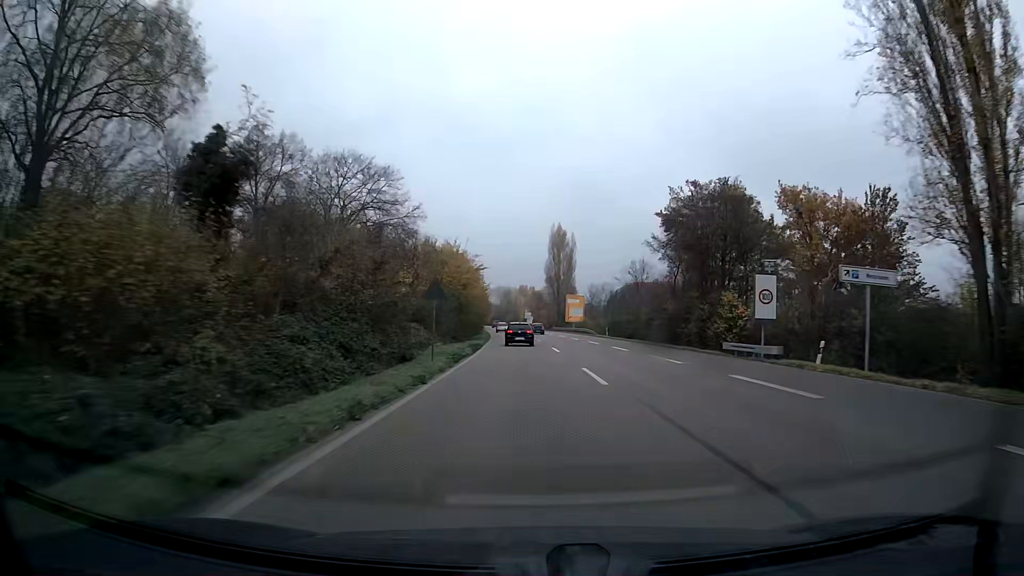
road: trunk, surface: asphalt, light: Day
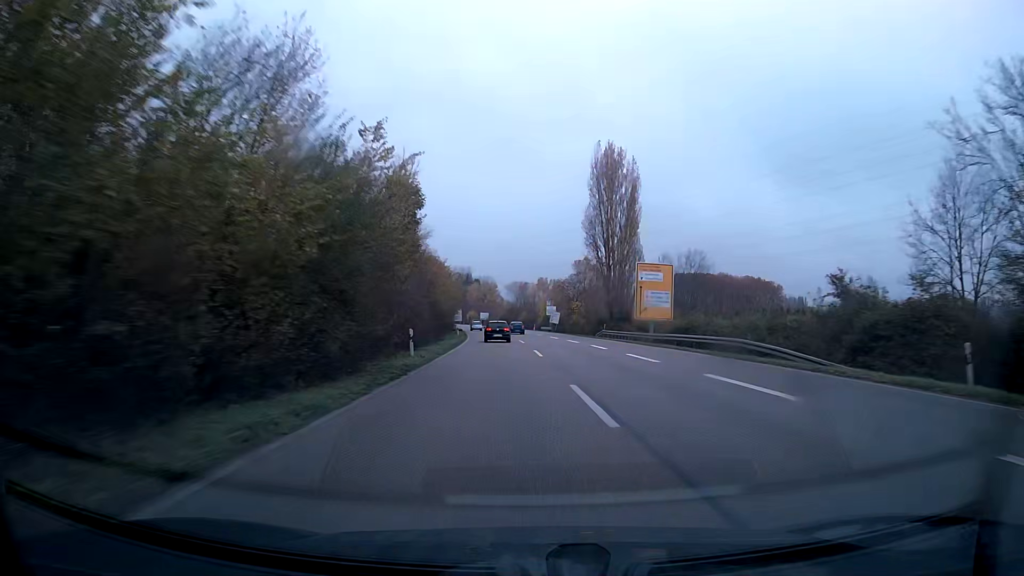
(-0.7, +60.7) m; -2°
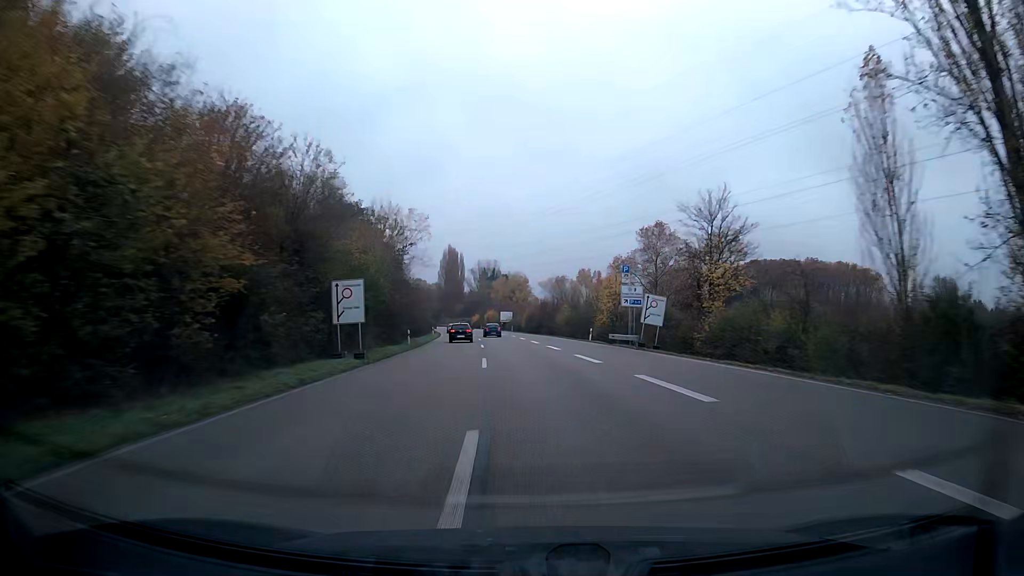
(-1.4, +60.3) m; -3°
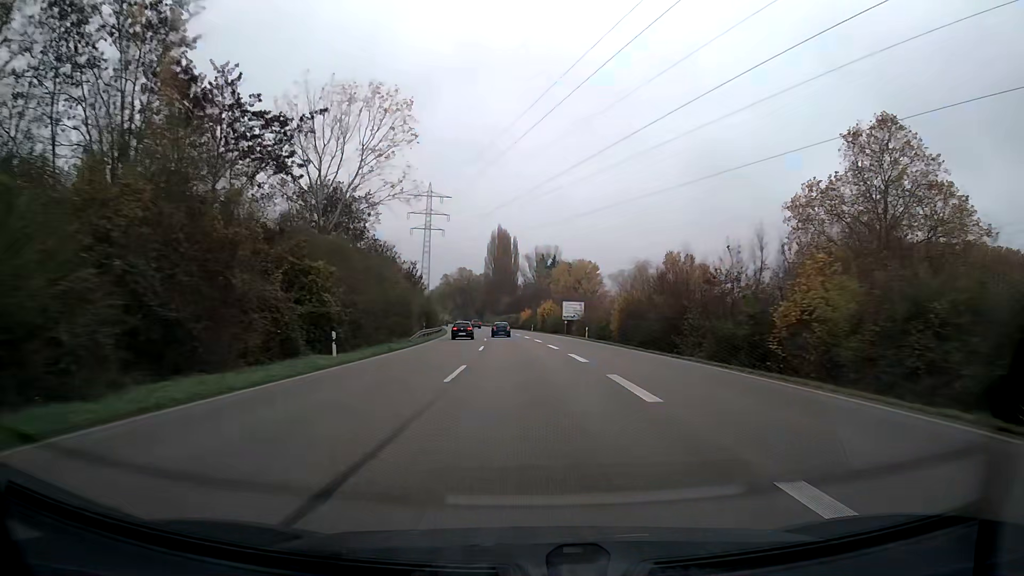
(-2.7, +59.8) m; -5°
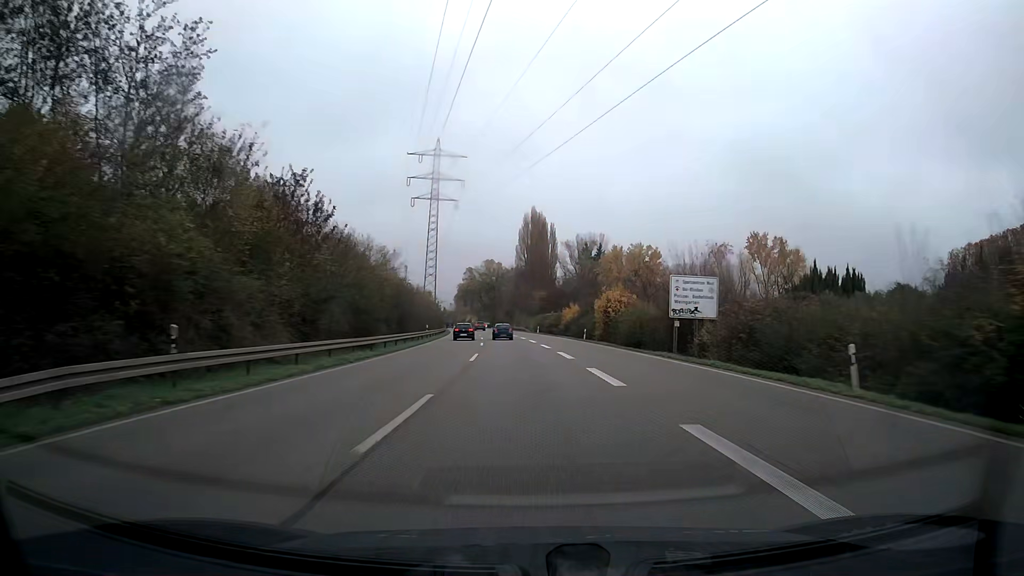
(-1.2, +44.6) m; -3°
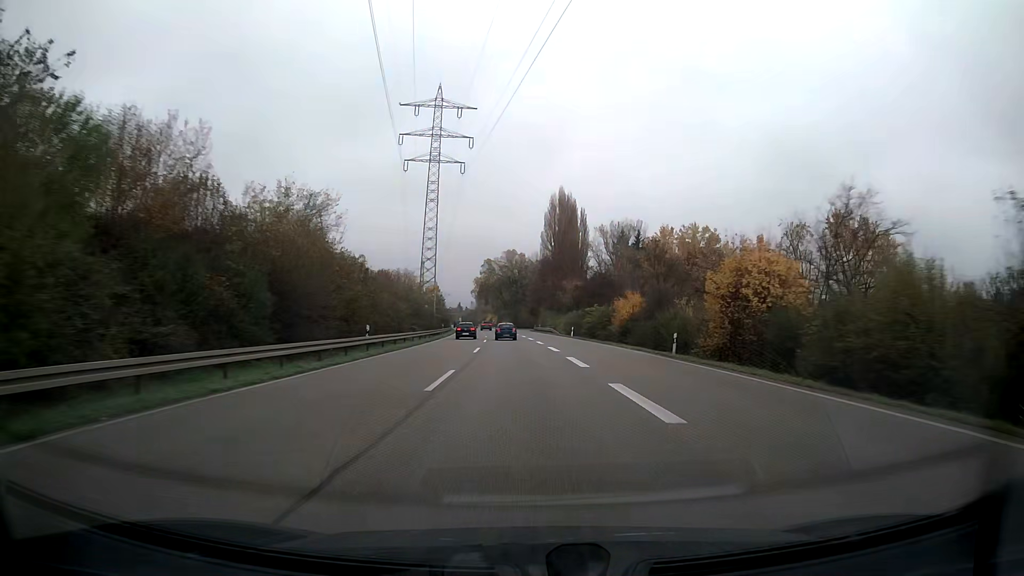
(-0.6, +29.7) m; -2°
(0, +10) (0, +20) (-1, +30) (-1, +40) (-1, +50) (-2, +60) (-3, +70) (-3, +80) (-4, +90) (-5, +100) m
